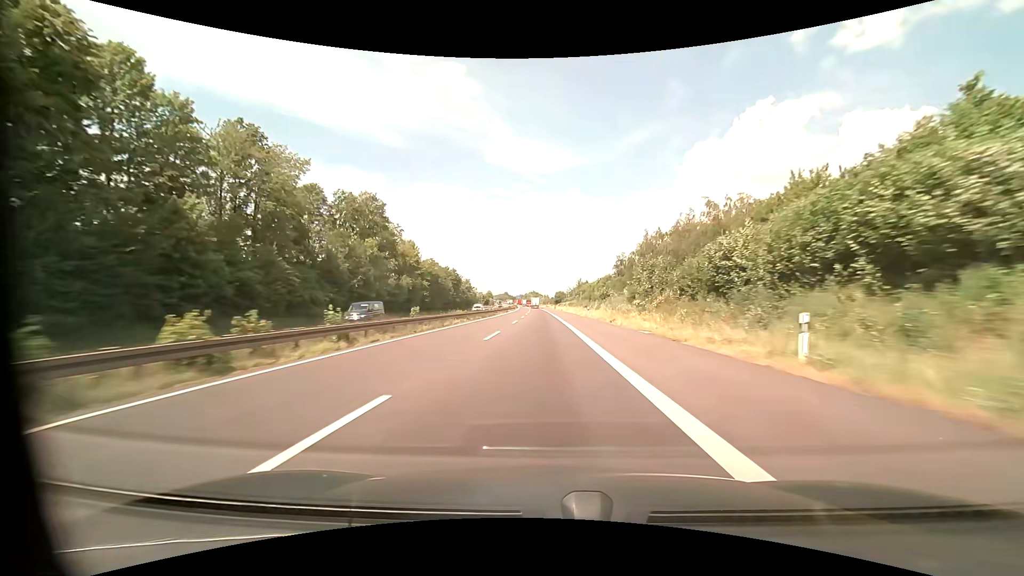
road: motorway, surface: asphalt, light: Day
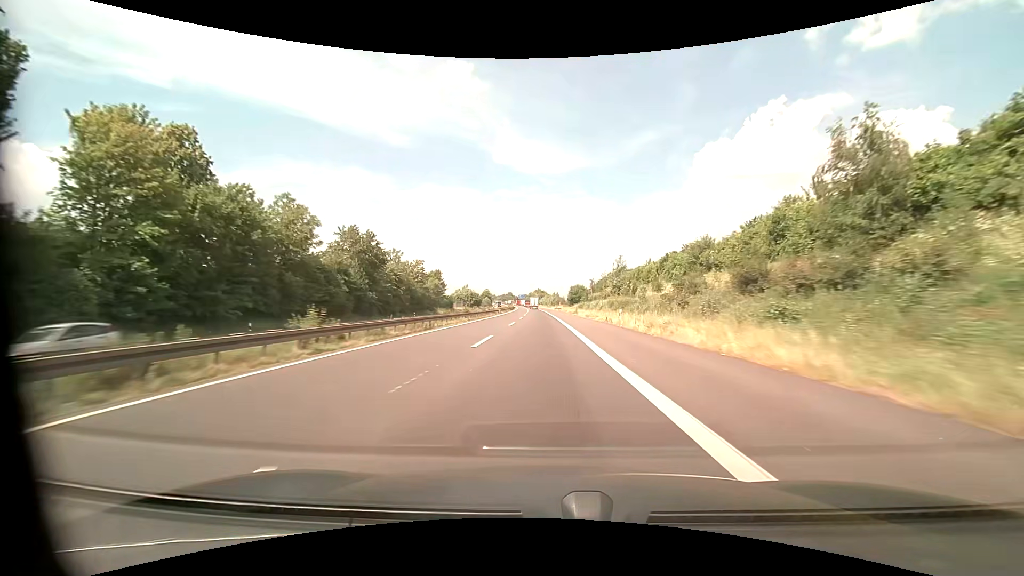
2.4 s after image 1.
(-0.6, +76.0) m; -1°
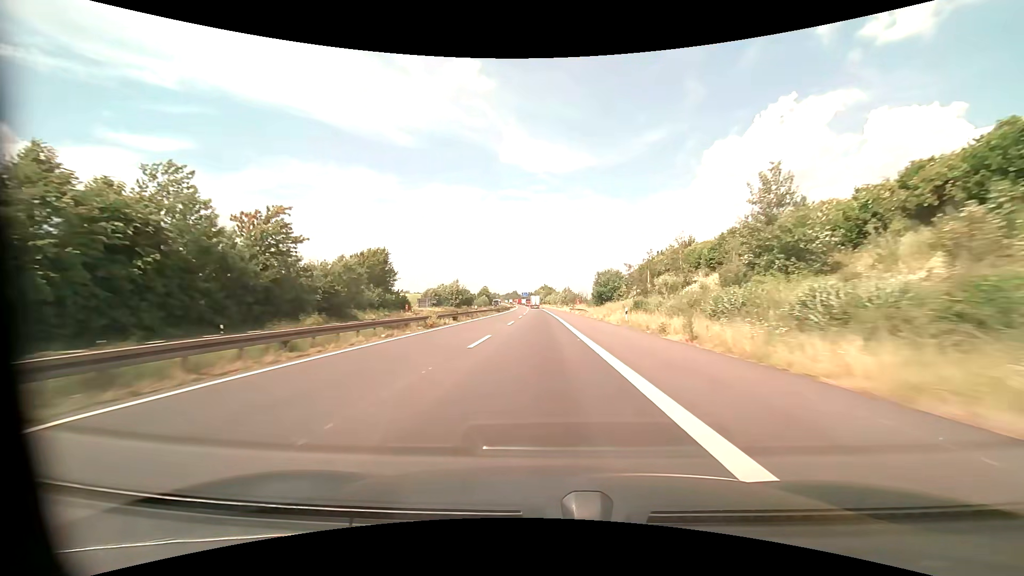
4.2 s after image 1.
(-0.3, +55.2) m; -1°
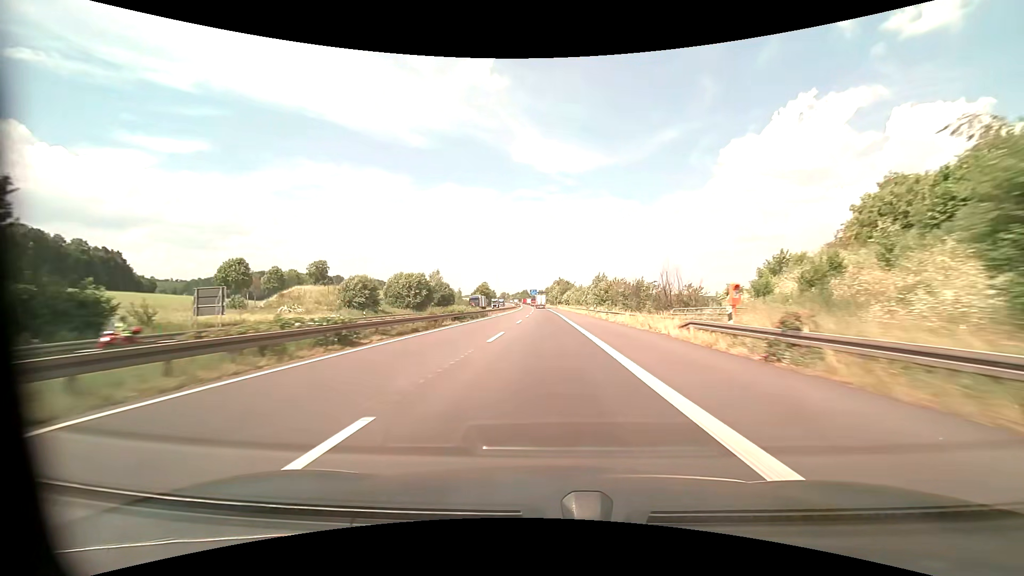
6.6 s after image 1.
(-0.9, +70.2) m; -2°
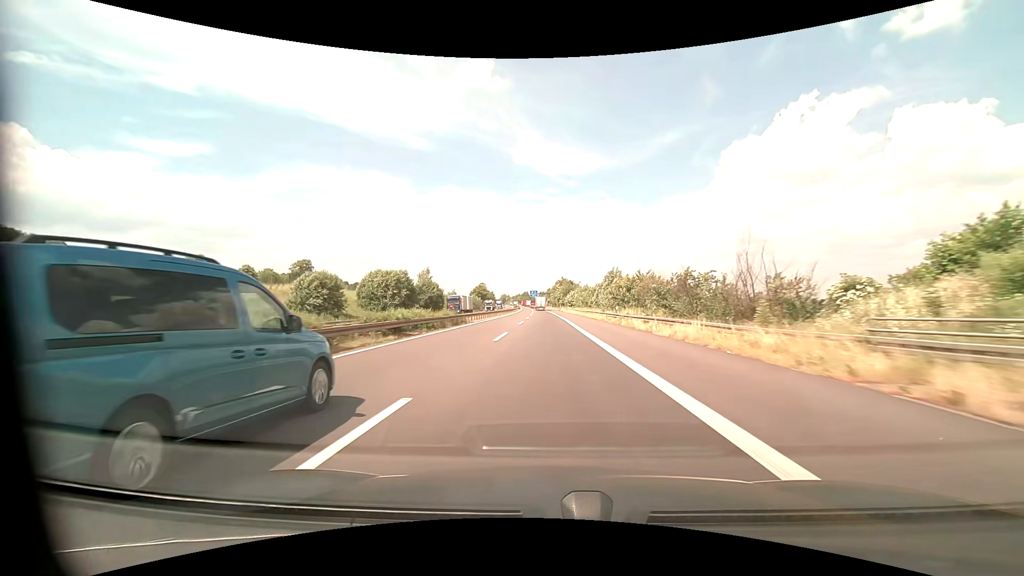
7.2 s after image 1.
(0.0, +16.9) m; 0°
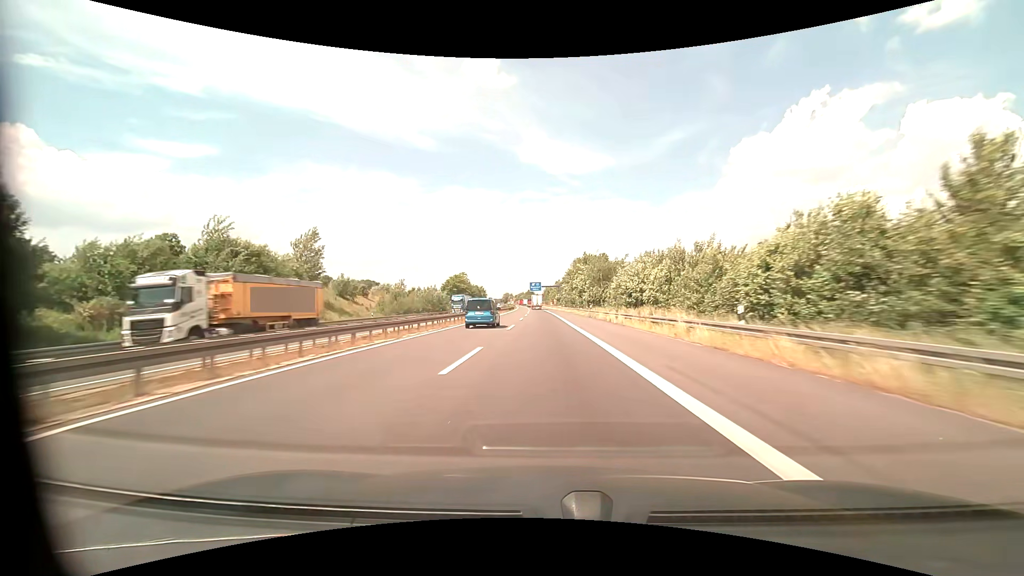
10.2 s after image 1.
(-0.2, +82.3) m; -1°
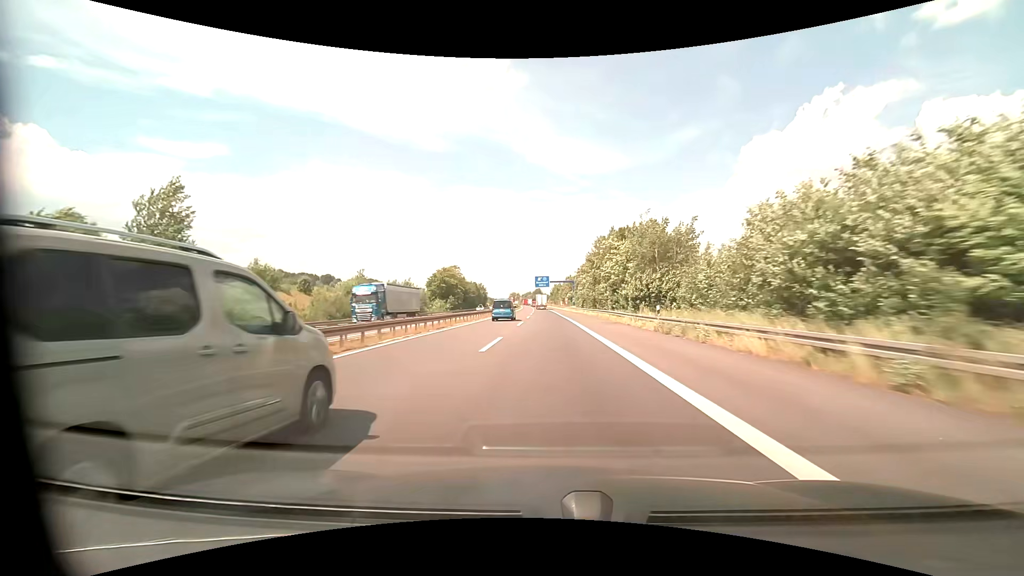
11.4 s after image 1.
(-0.2, +31.8) m; -1°
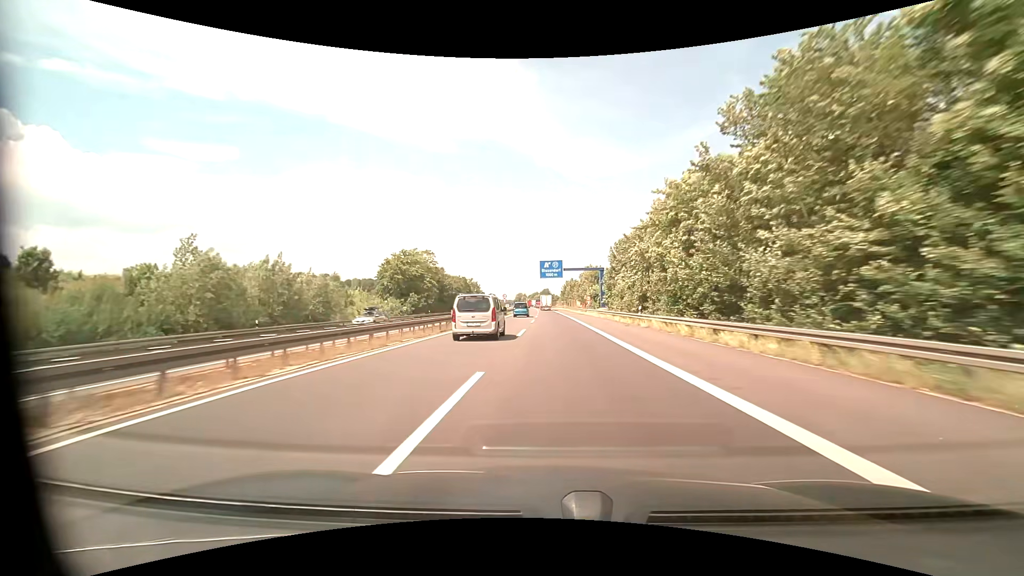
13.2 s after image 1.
(-0.4, +46.8) m; -1°
(0, +10) (0, +20) (0, +30) (0, +40) (0, +50) (0, +60) (0, +70) (0, +80) (0, +90) (0, +100) m
